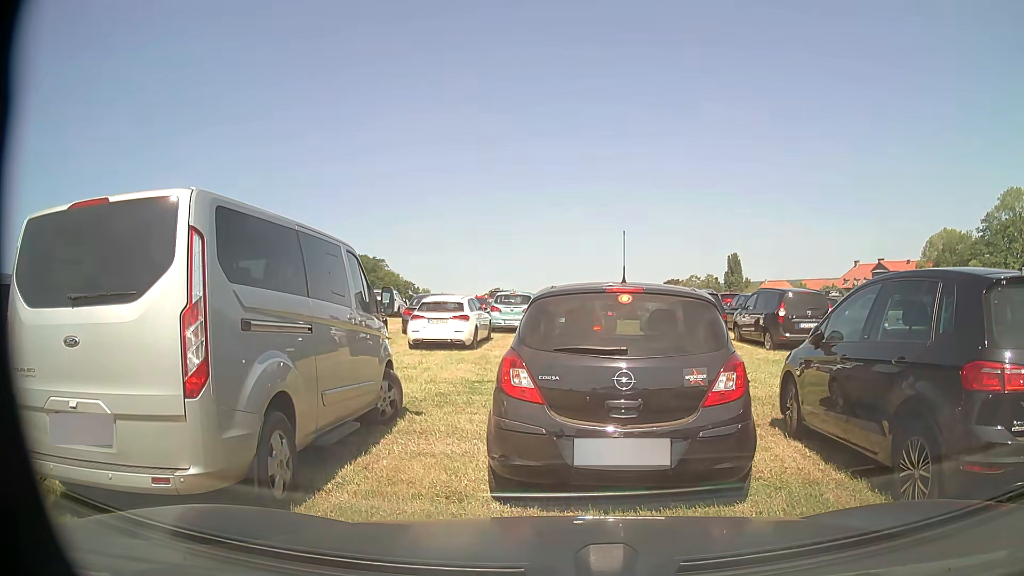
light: Day
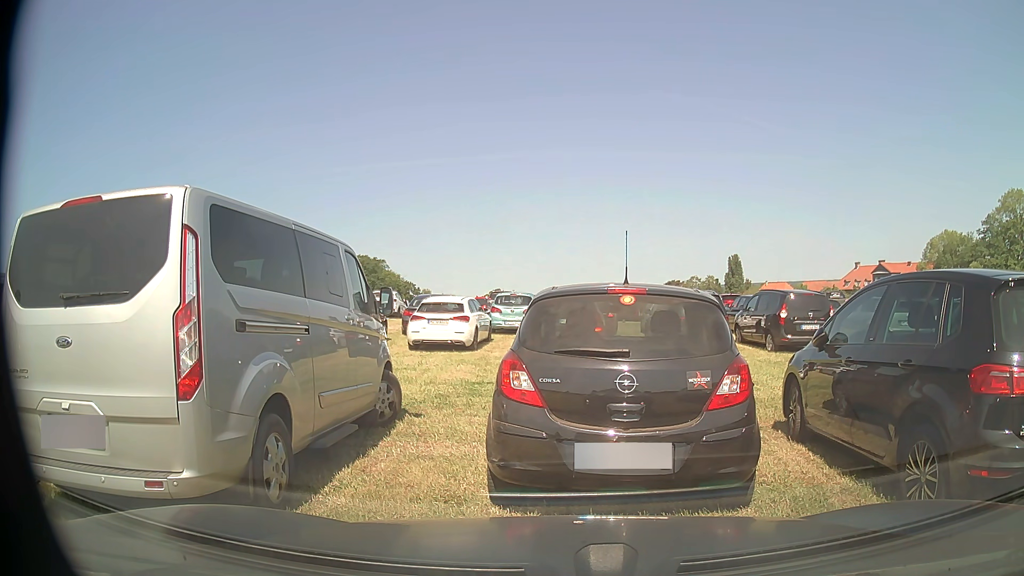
(0.0, +0.2) m; 0°
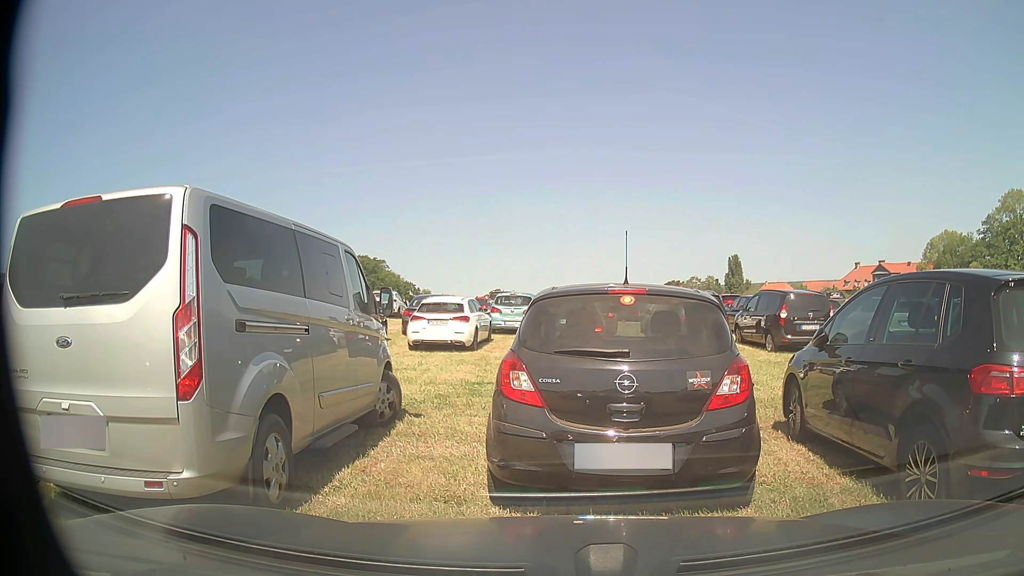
(0.0, 0.0) m; 0°
